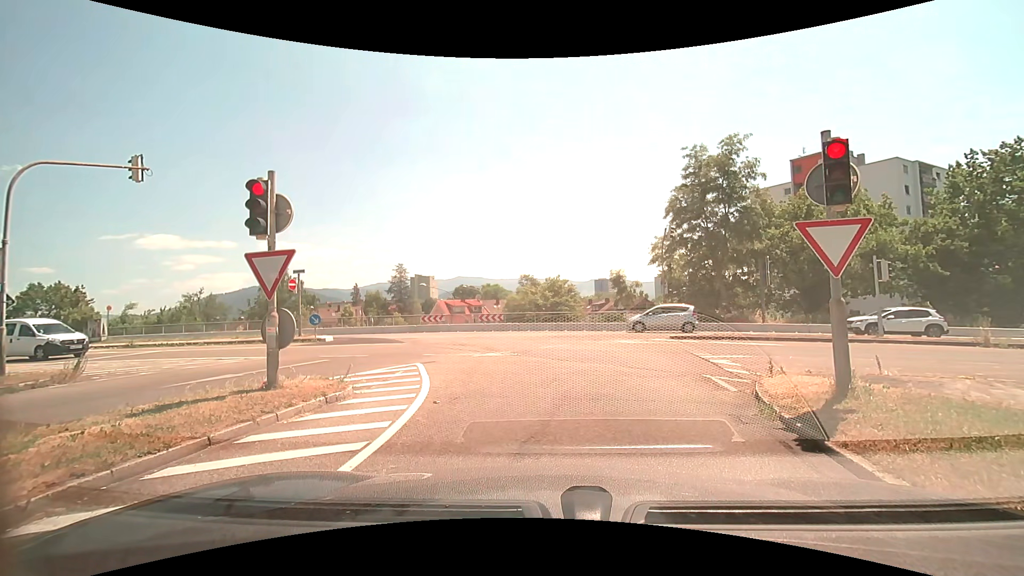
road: trunk_link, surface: asphalt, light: Day
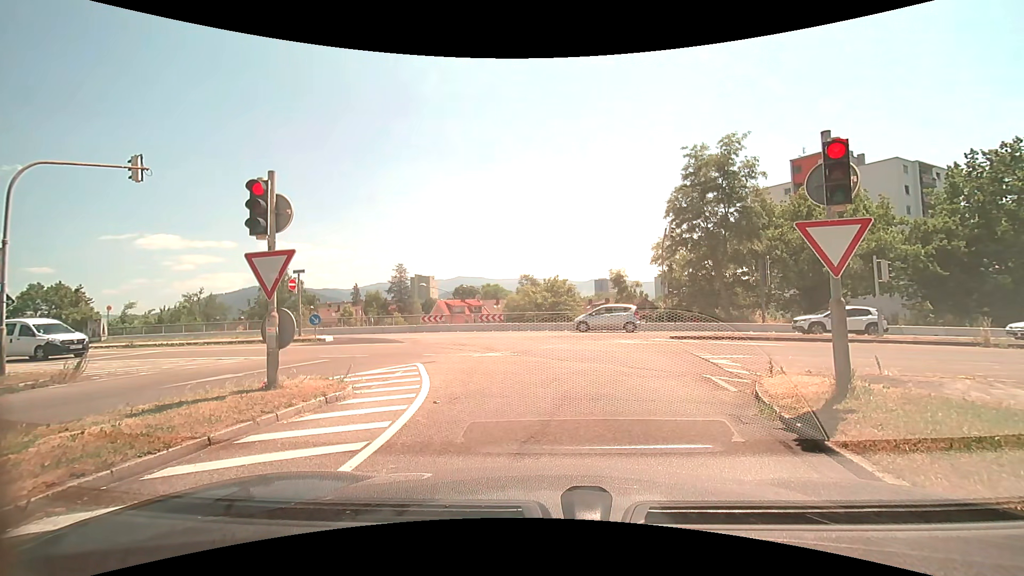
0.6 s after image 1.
(0.0, 0.0) m; 0°
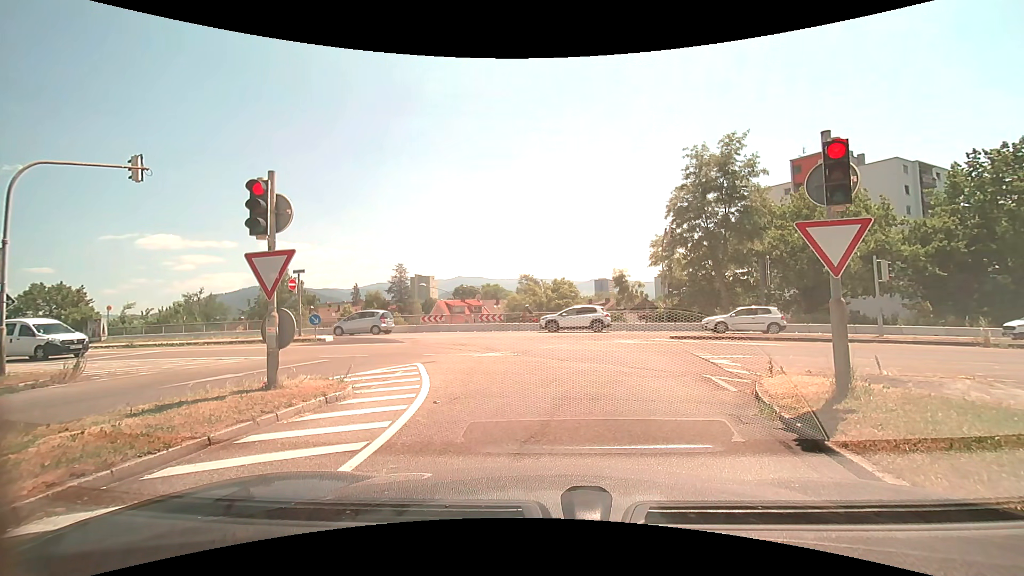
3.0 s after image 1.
(0.0, 0.0) m; 0°
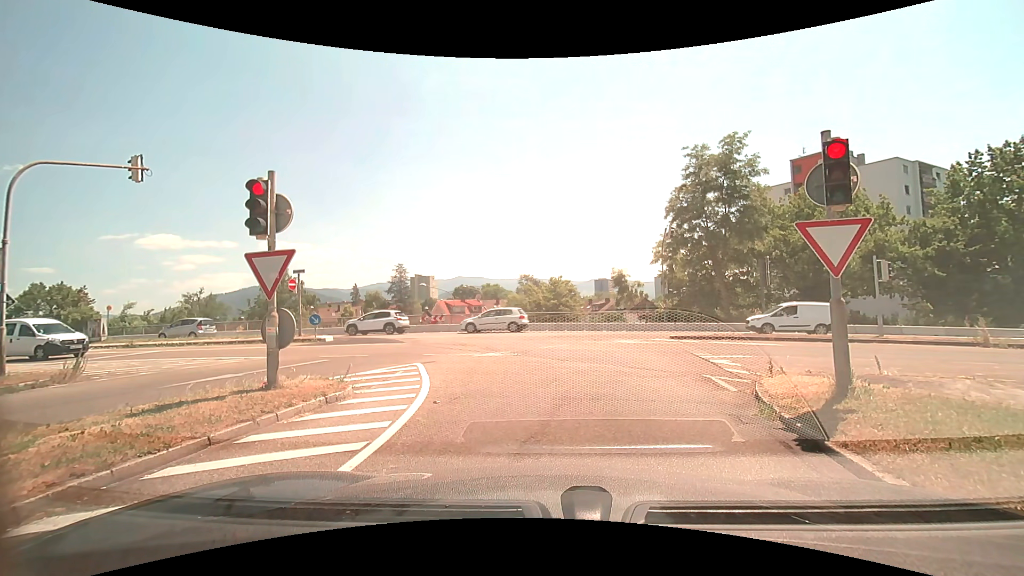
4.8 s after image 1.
(0.0, 0.0) m; 0°
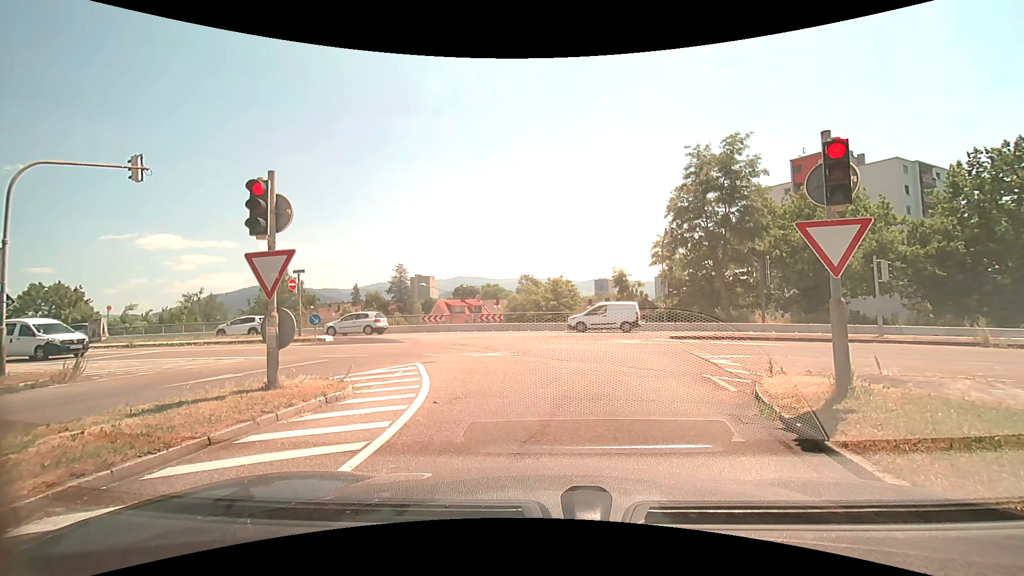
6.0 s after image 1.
(0.0, 0.0) m; 0°
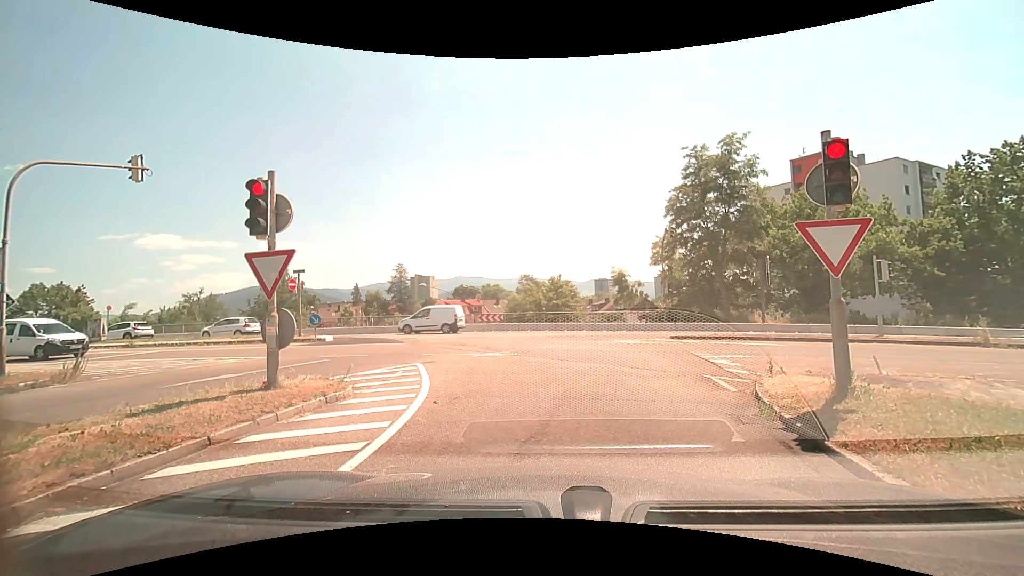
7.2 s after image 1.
(0.0, 0.0) m; 0°
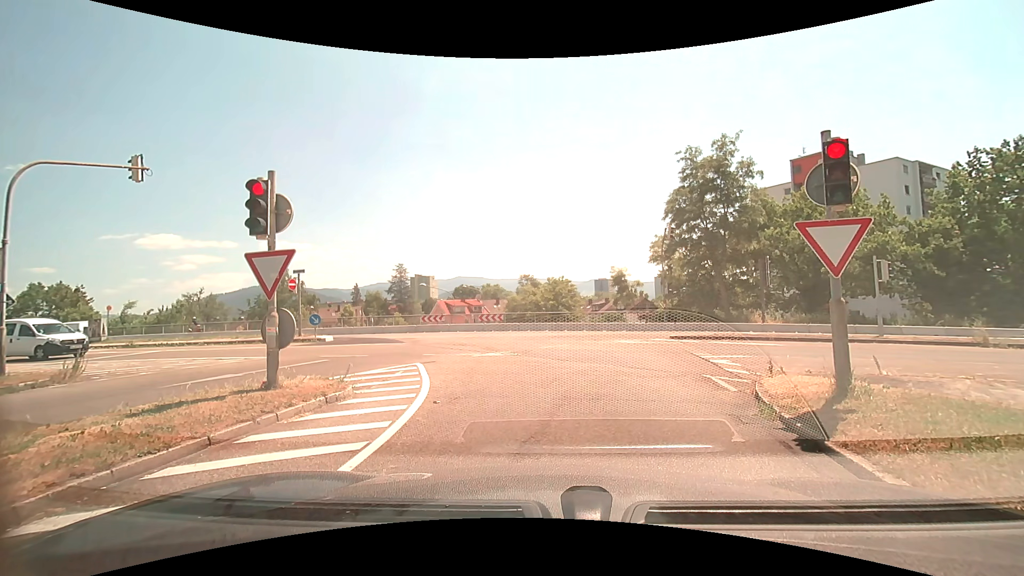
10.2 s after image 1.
(0.0, 0.0) m; 0°
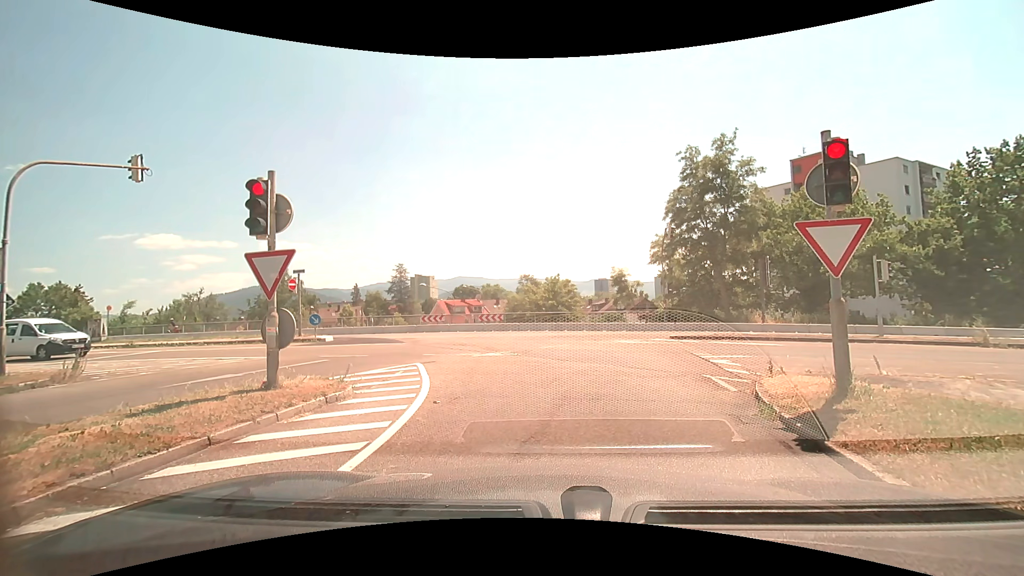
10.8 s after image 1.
(0.0, 0.0) m; 0°
(0, +10) (-2, +20) (-7, +29) (-15, +33) (-25, +35) (-35, +37) (-45, +38) (-55, +39) (-65, +40) (-75, +42) m
